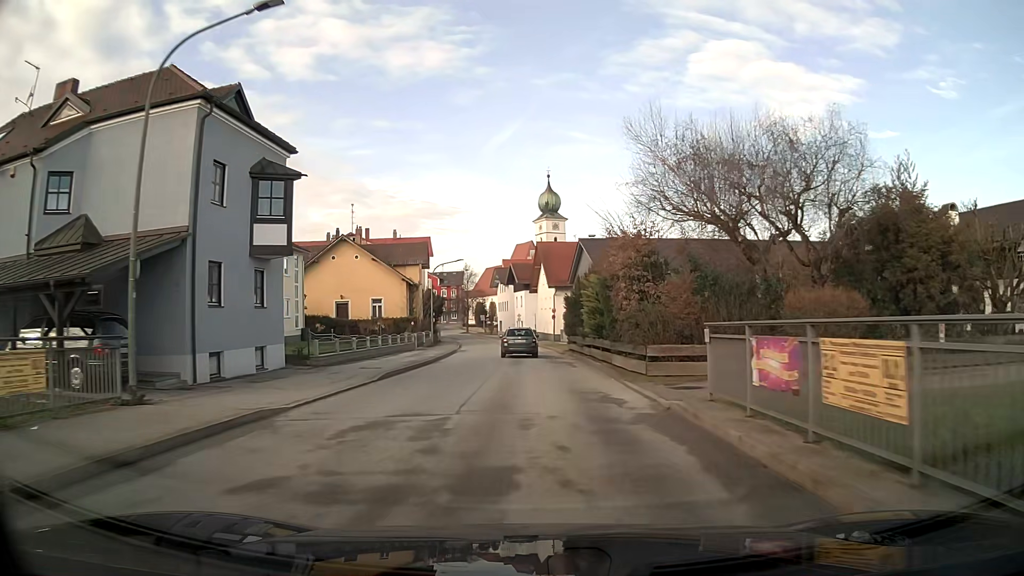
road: unclassified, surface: asphalt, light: Day
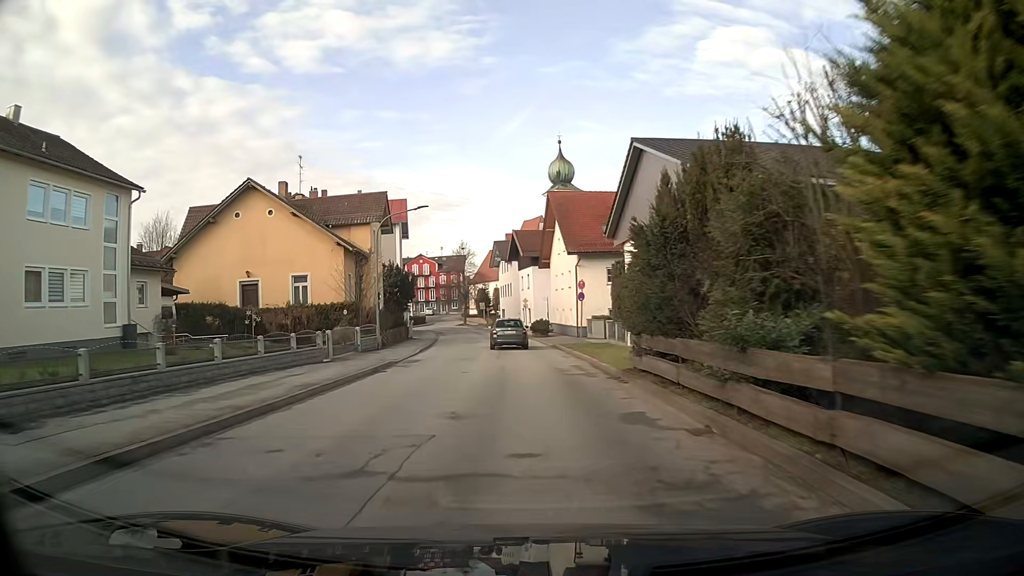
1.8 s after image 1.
(-0.1, +22.9) m; -1°
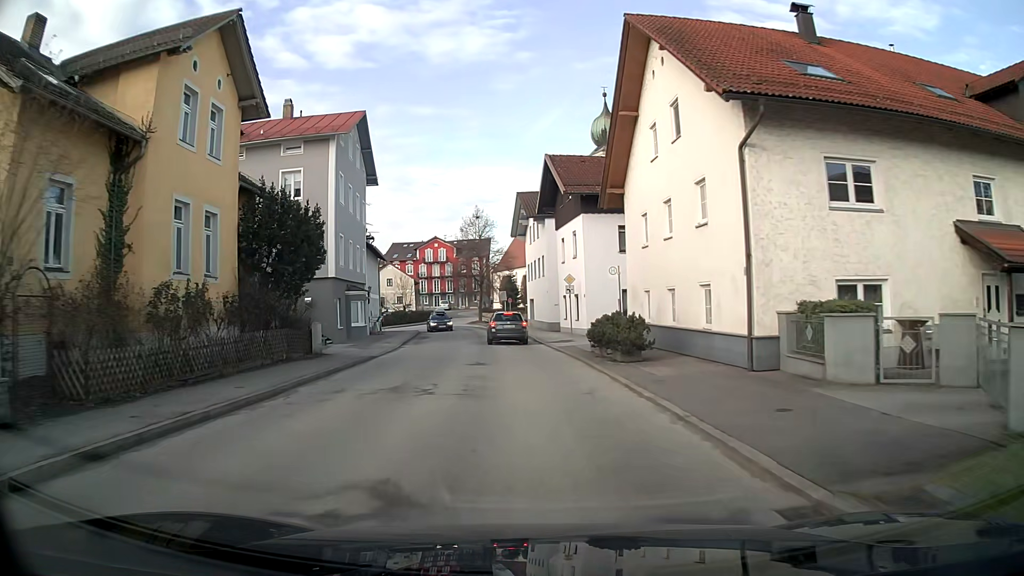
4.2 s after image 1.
(-0.6, +29.6) m; -3°
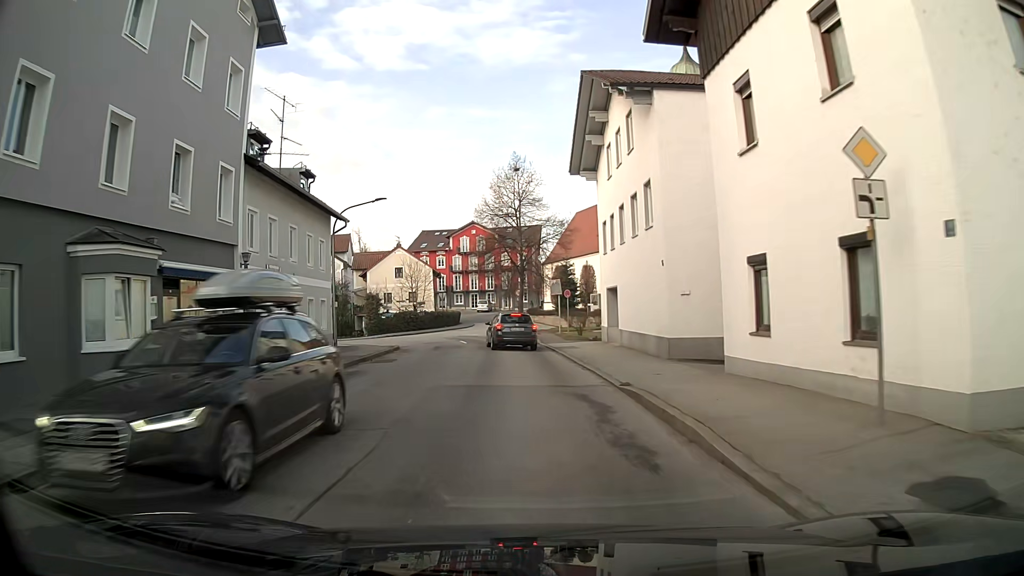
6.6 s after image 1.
(-1.1, +26.9) m; -4°
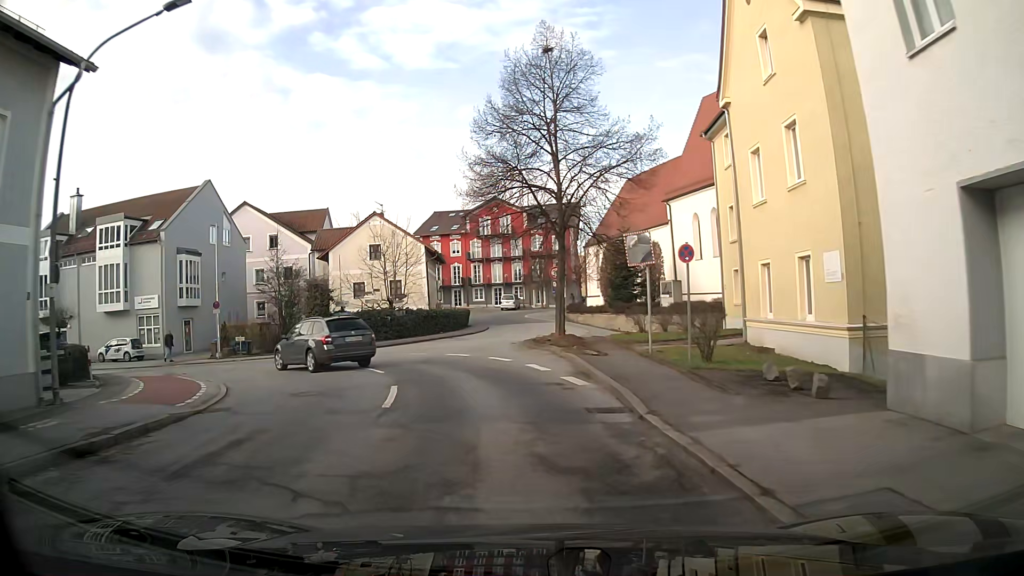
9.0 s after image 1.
(-0.9, +23.2) m; -4°
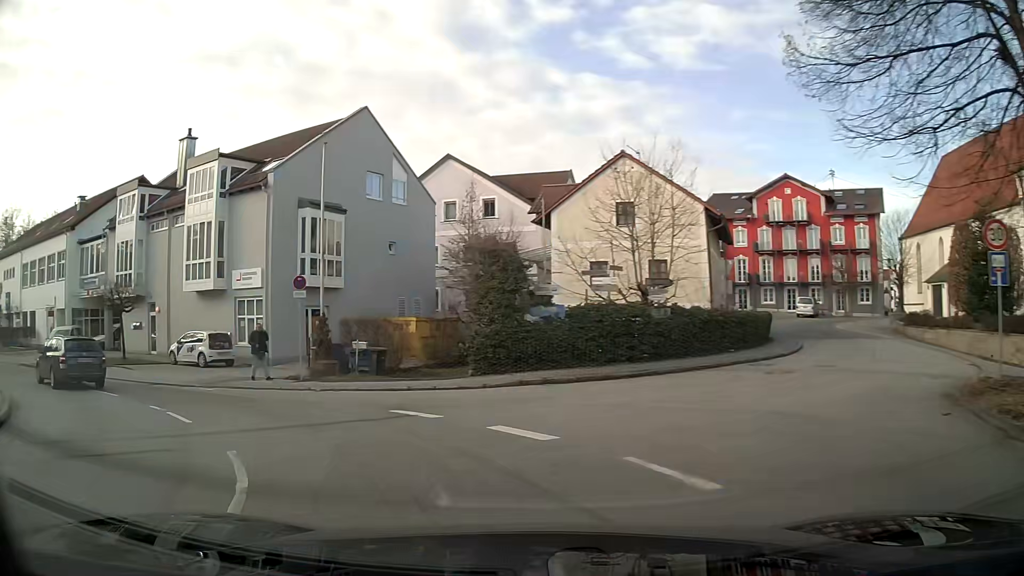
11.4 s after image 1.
(-2.8, +17.5) m; -28°
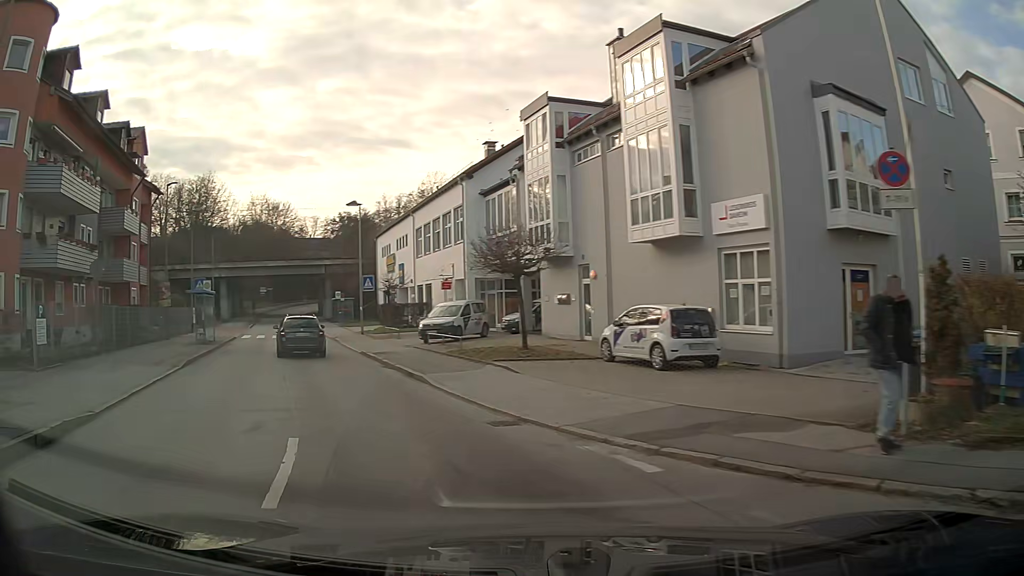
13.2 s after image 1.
(-4.3, +11.9) m; -39°
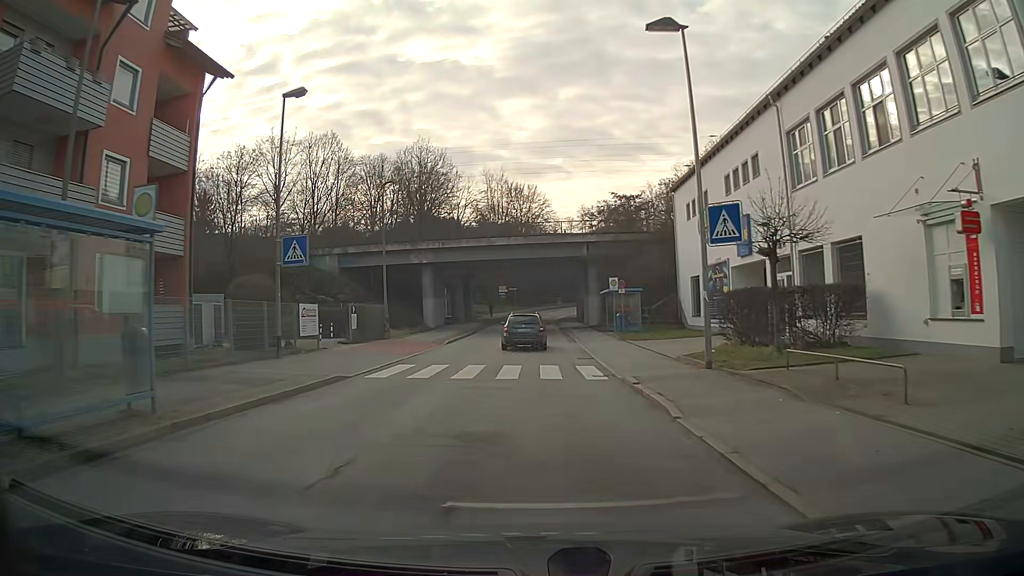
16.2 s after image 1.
(-7.0, +26.1) m; -19°
(0, +10) (0, +20) (0, +30) (0, +40) (0, +50) (0, +60) (+1, +70) (+3, +80) (+5, +89) (+9, +99) m
